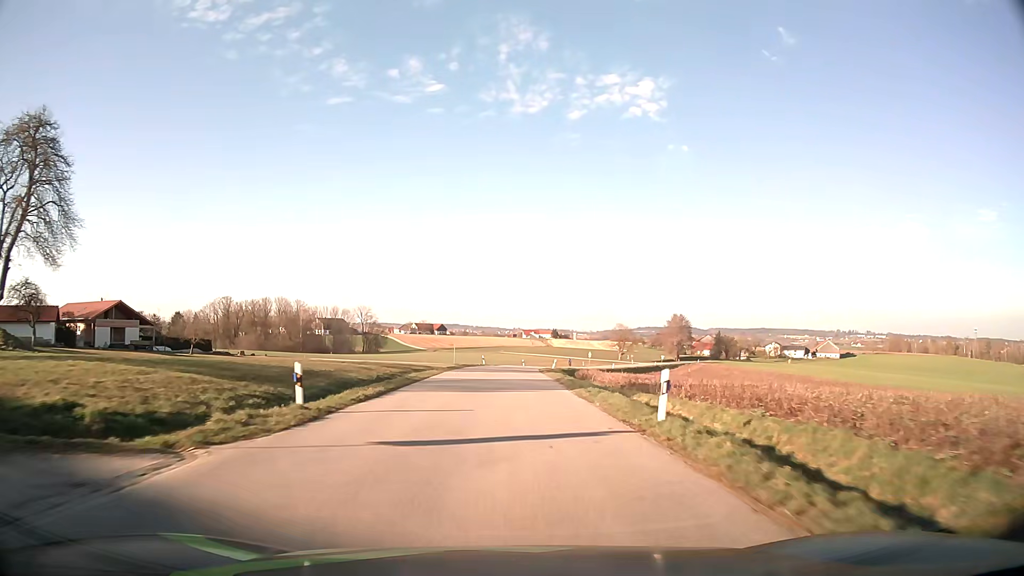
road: tertiary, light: Day
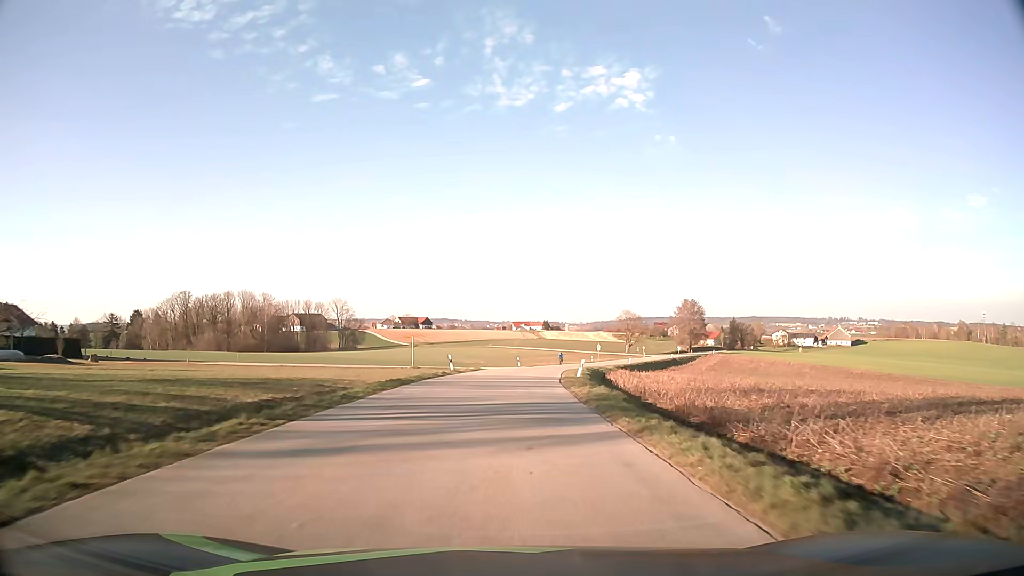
(+0.2, +31.1) m; +1°
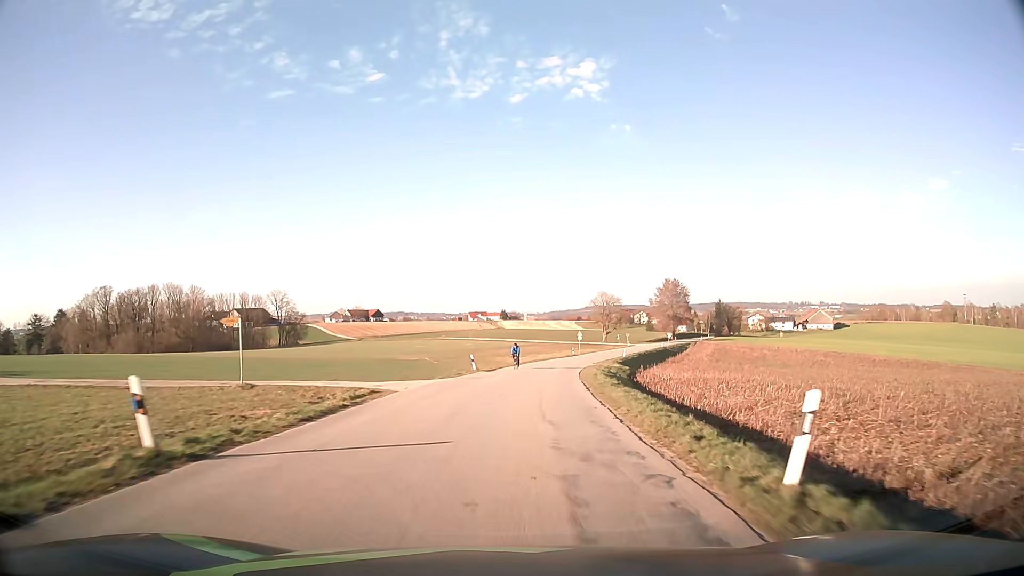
(+0.6, +30.7) m; +3°
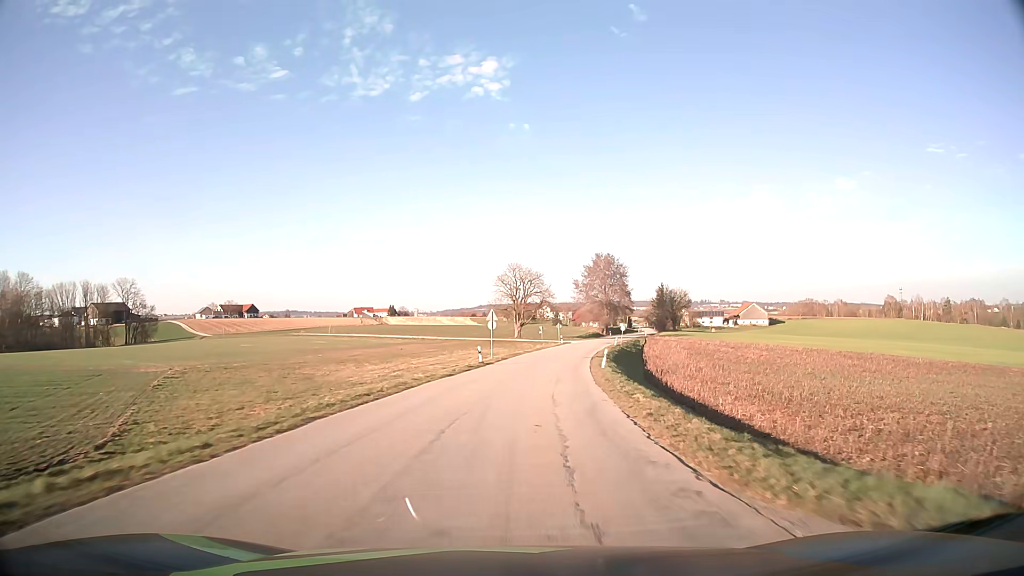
(+4.3, +52.2) m; +9°
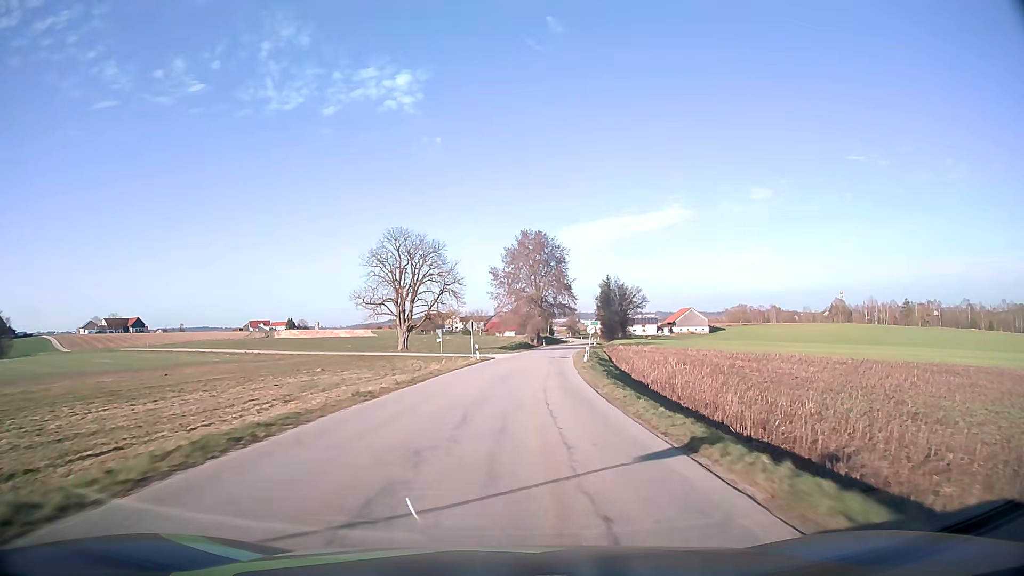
(+3.1, +43.3) m; +8°
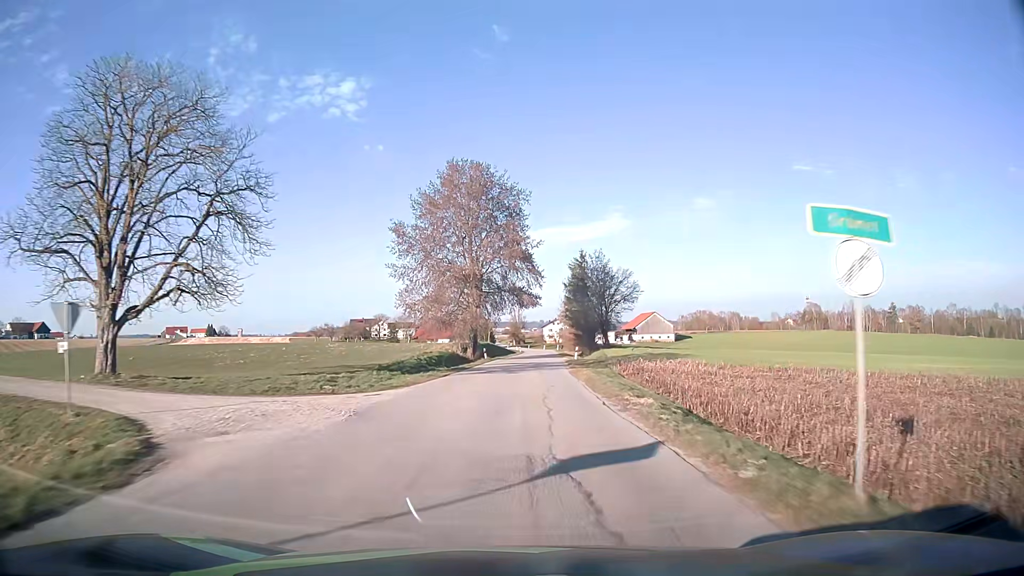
(+2.2, +44.4) m; +5°
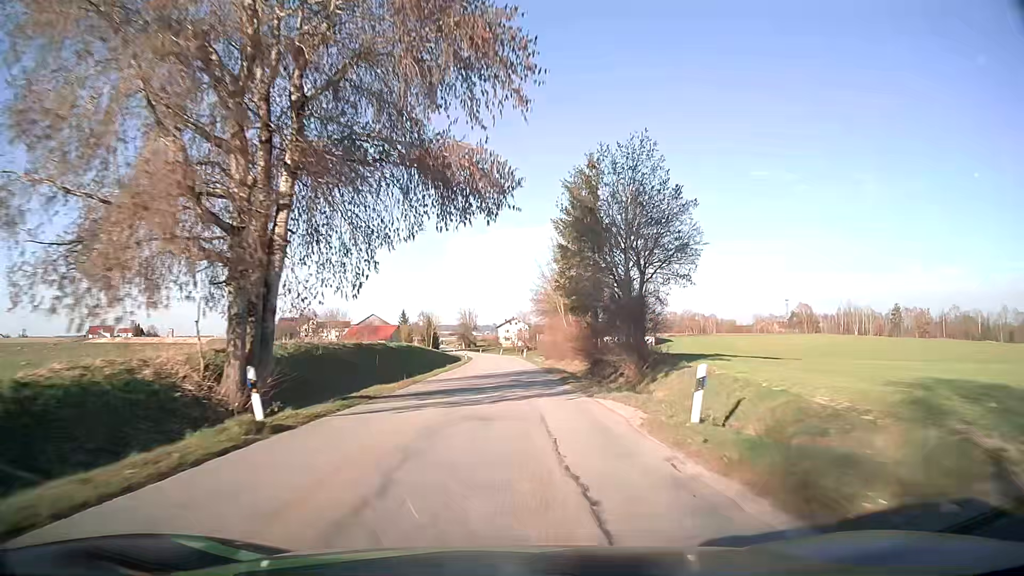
(+1.7, +45.4) m; +4°
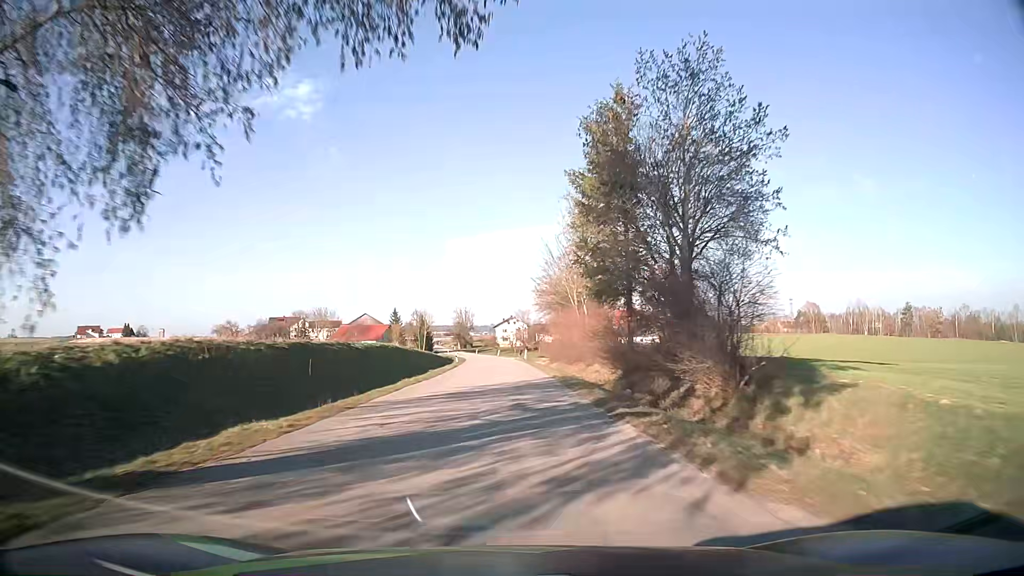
(0.0, +11.6) m; 0°
(0, +10) (0, +20) (0, +30) (0, +40) (0, +50) (-1, +60) (-1, +70) (-1, +80) (-2, +90) (-2, +100) m
